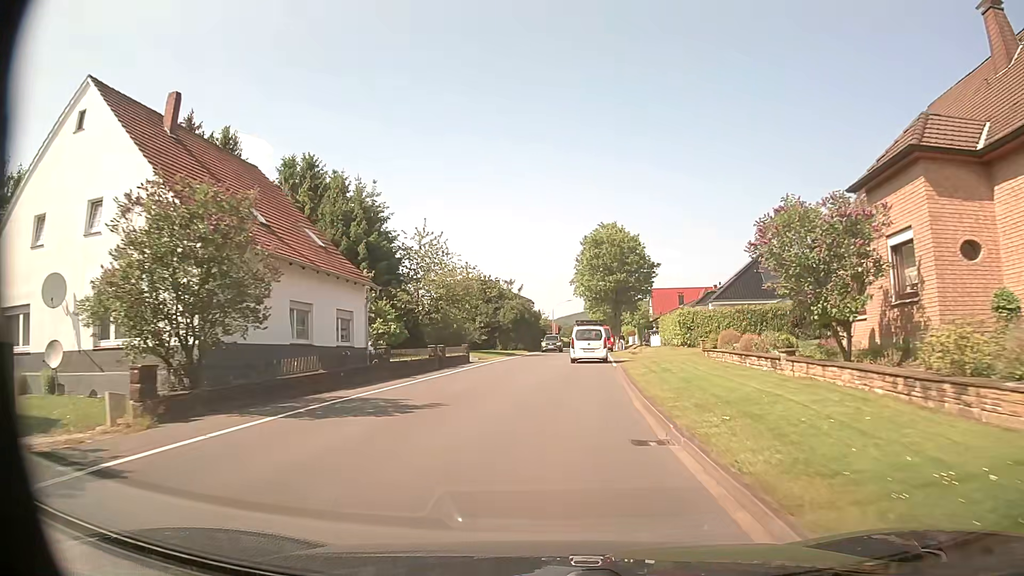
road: tertiary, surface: asphalt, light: Day
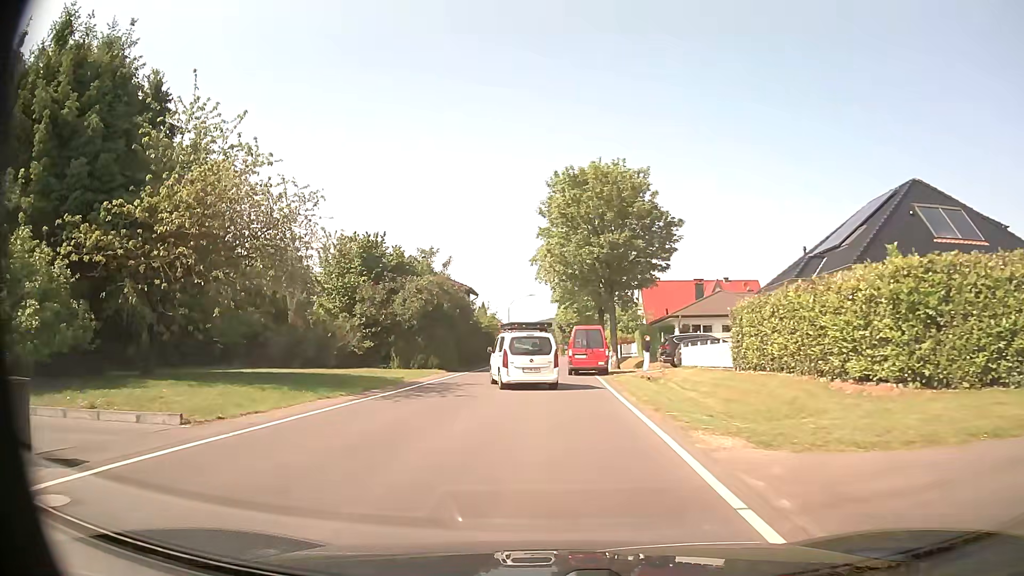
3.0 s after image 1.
(+1.6, +29.2) m; +3°
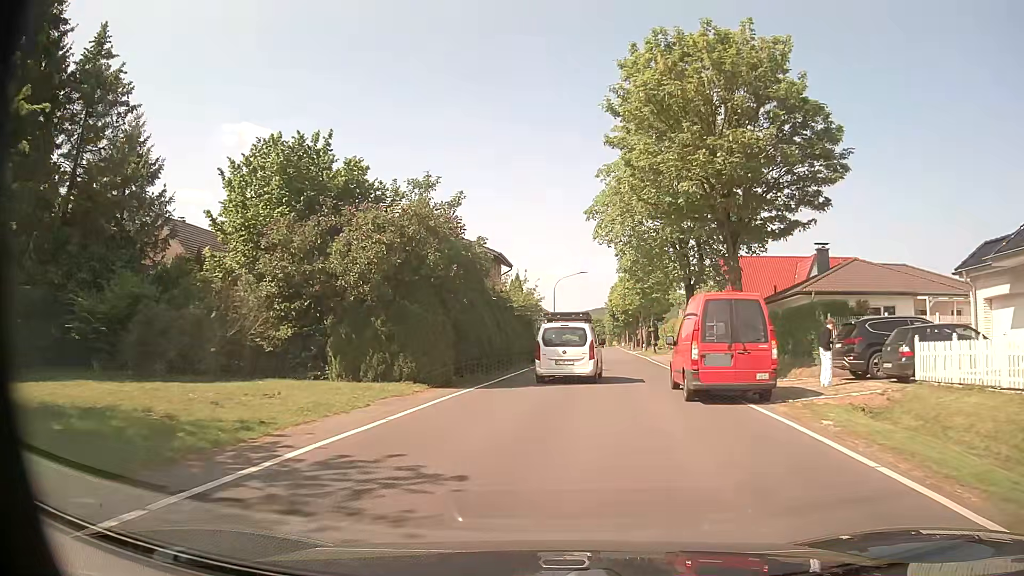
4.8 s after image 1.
(-0.9, +17.2) m; -4°
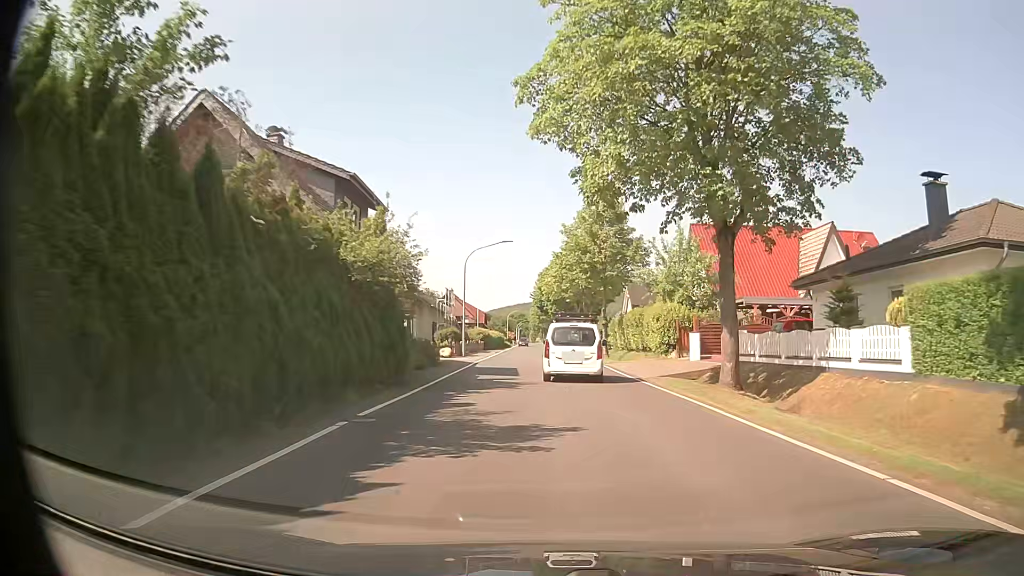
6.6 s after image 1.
(+0.9, +19.3) m; +6°
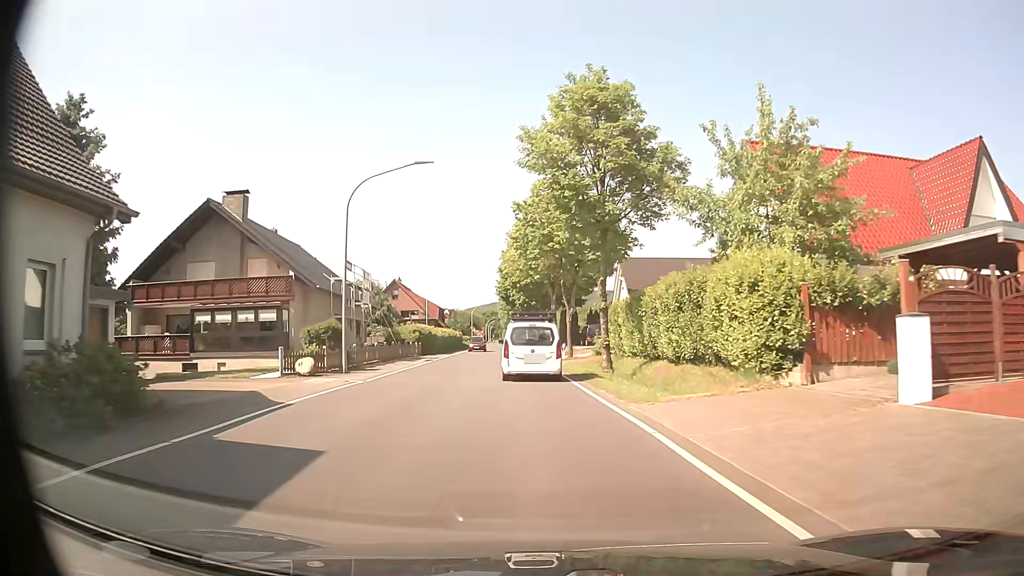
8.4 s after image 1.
(+1.2, +21.6) m; +3°
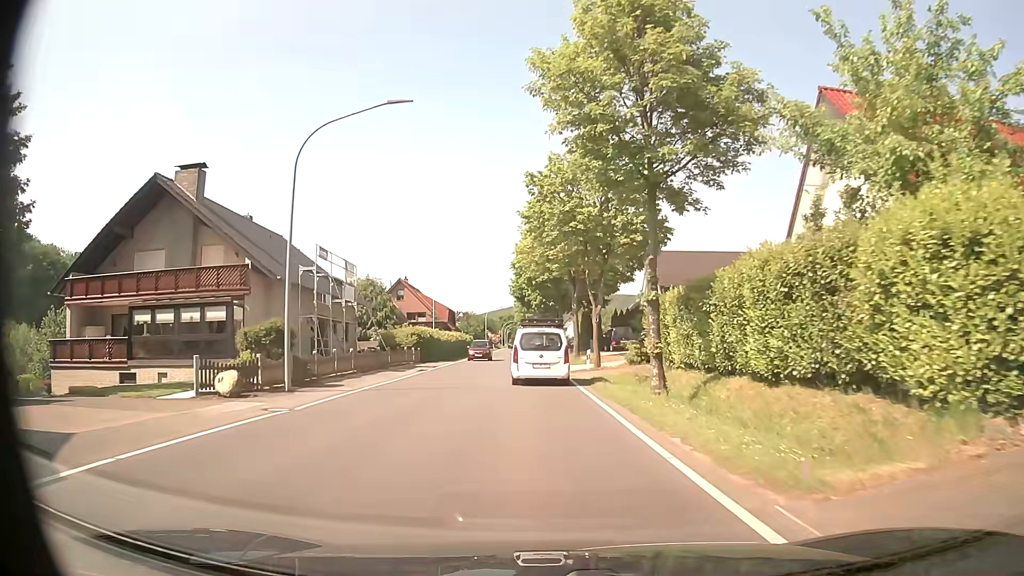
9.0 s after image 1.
(-0.1, +7.5) m; -2°
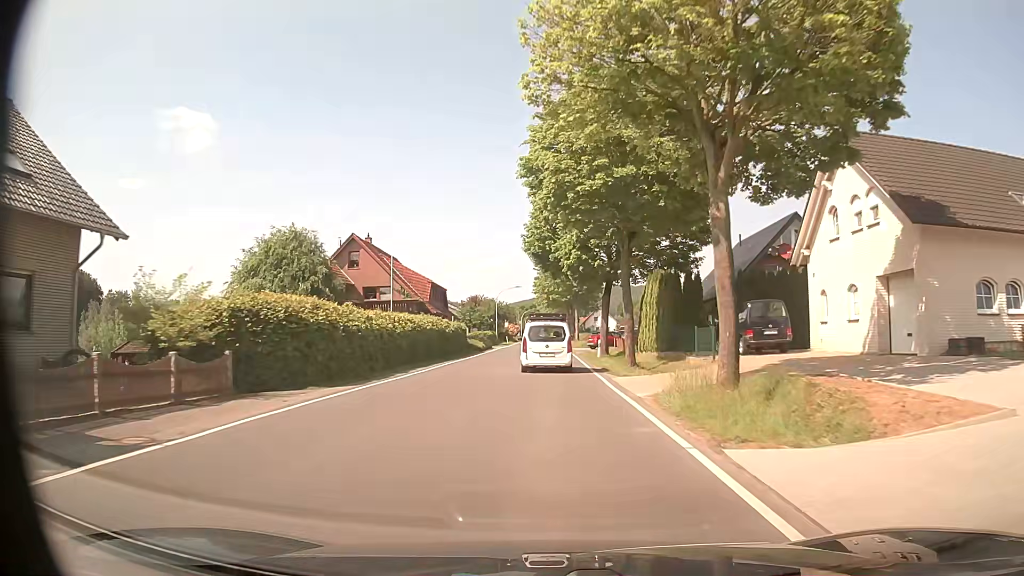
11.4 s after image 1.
(-0.9, +30.6) m; -2°
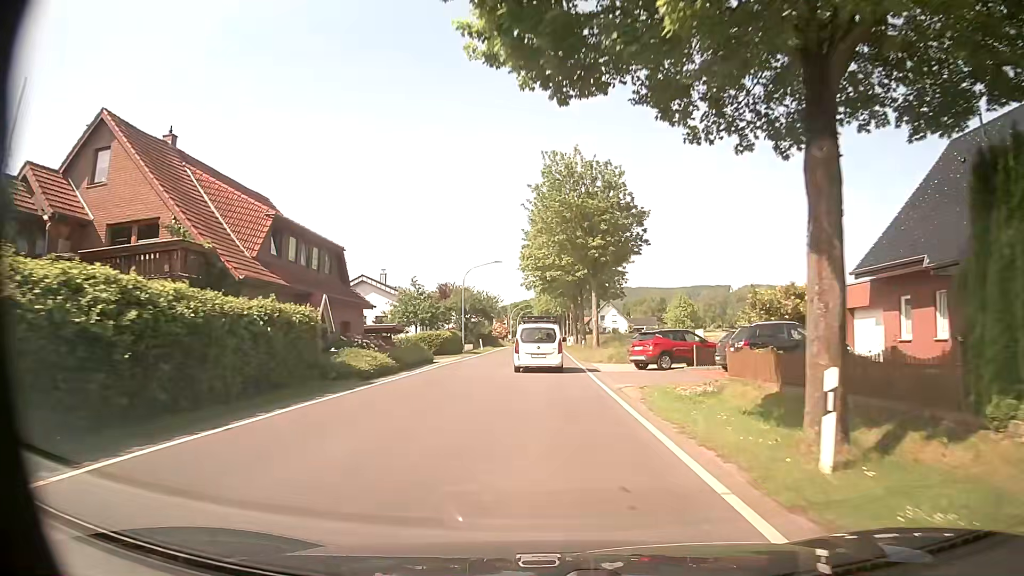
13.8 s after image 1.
(+0.2, +32.9) m; +1°
(0, +10) (0, +20) (0, +30) (0, +40) (0, +50) (0, +60) (0, +70) (0, +80) (0, +90) (0, +100) m
